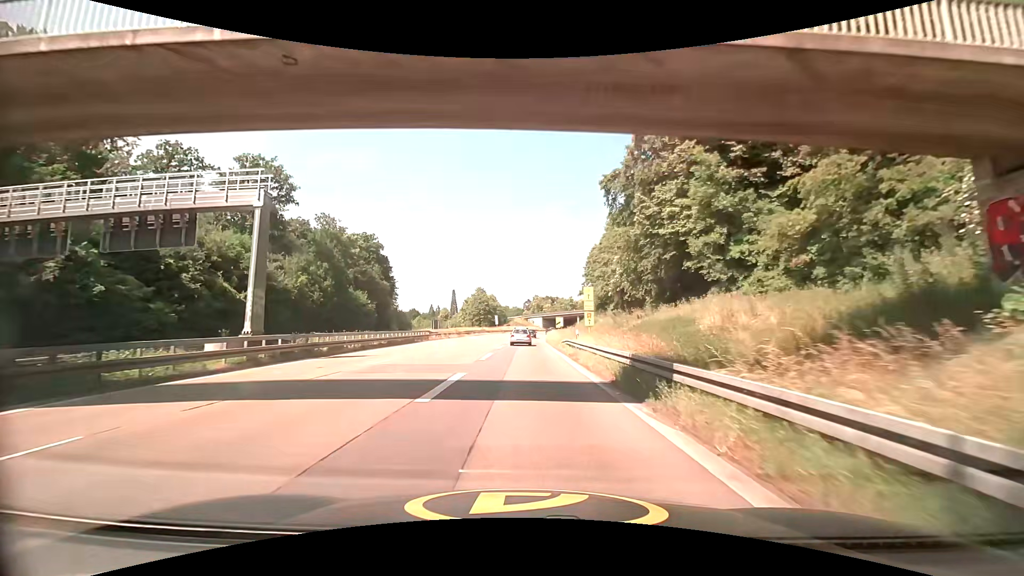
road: trunk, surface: asphalt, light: Day
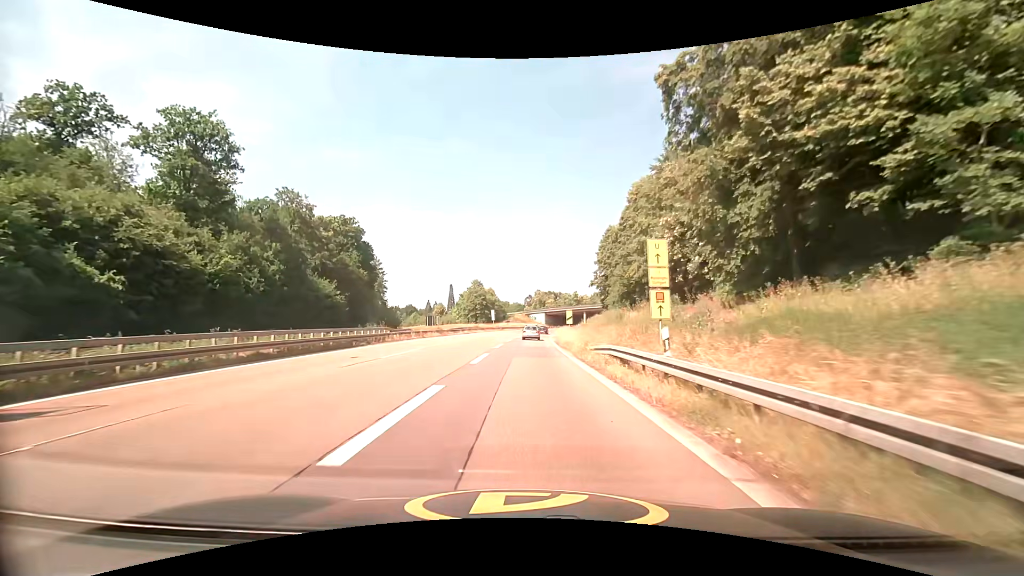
(-0.3, +16.9) m; 0°
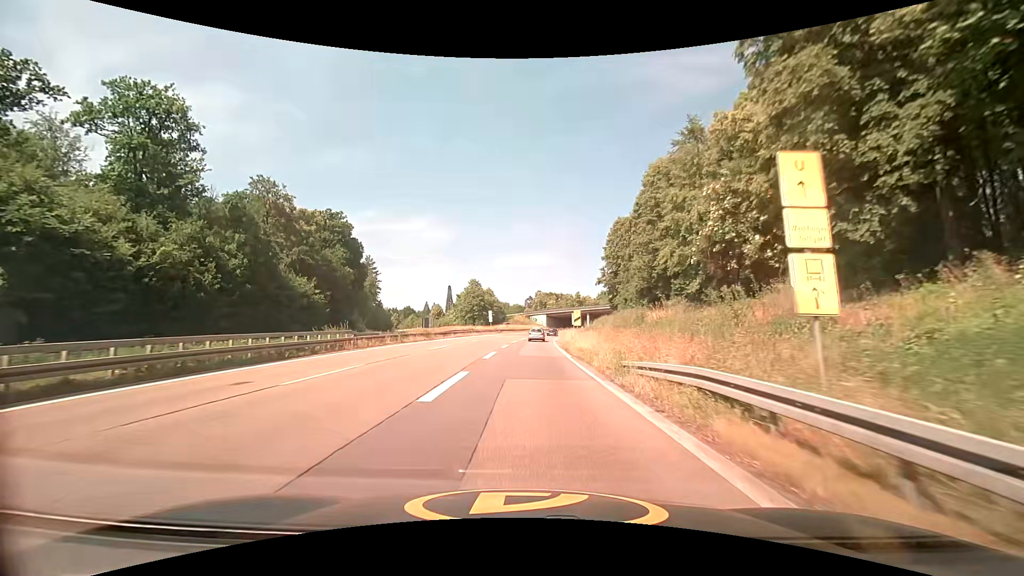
(-0.1, +8.3) m; -1°
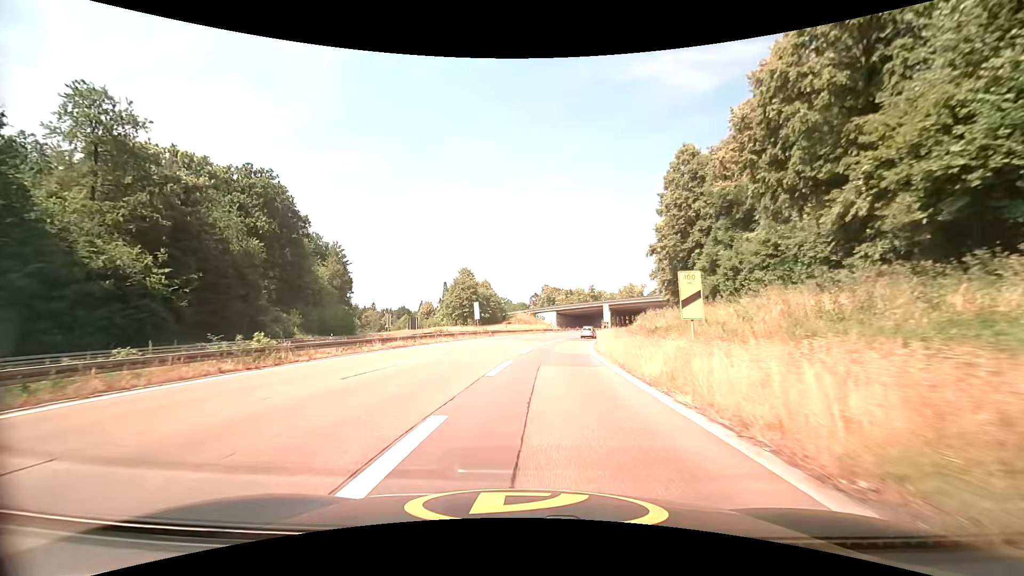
(0.0, +32.4) m; -1°
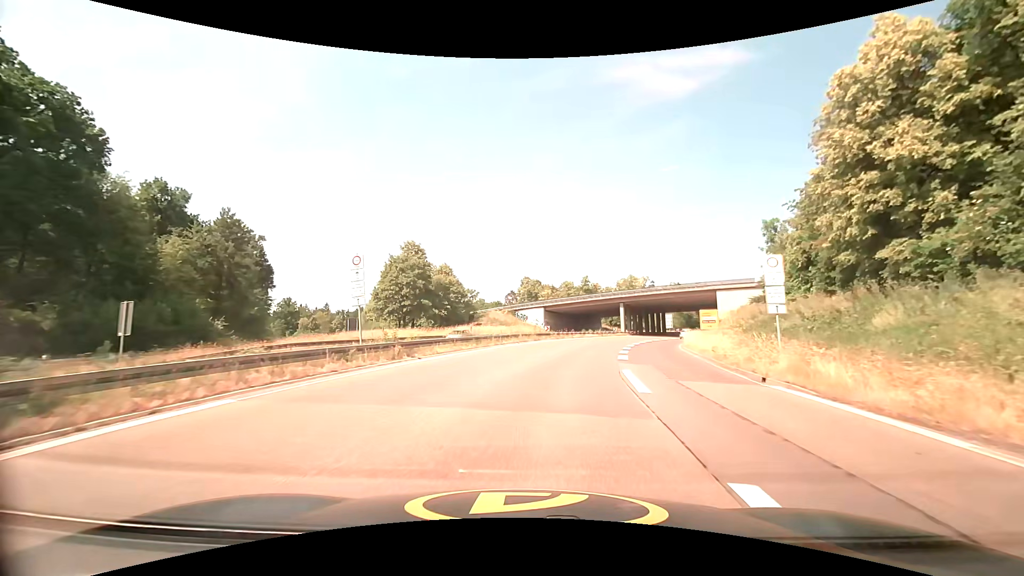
(-0.2, +40.5) m; +3°
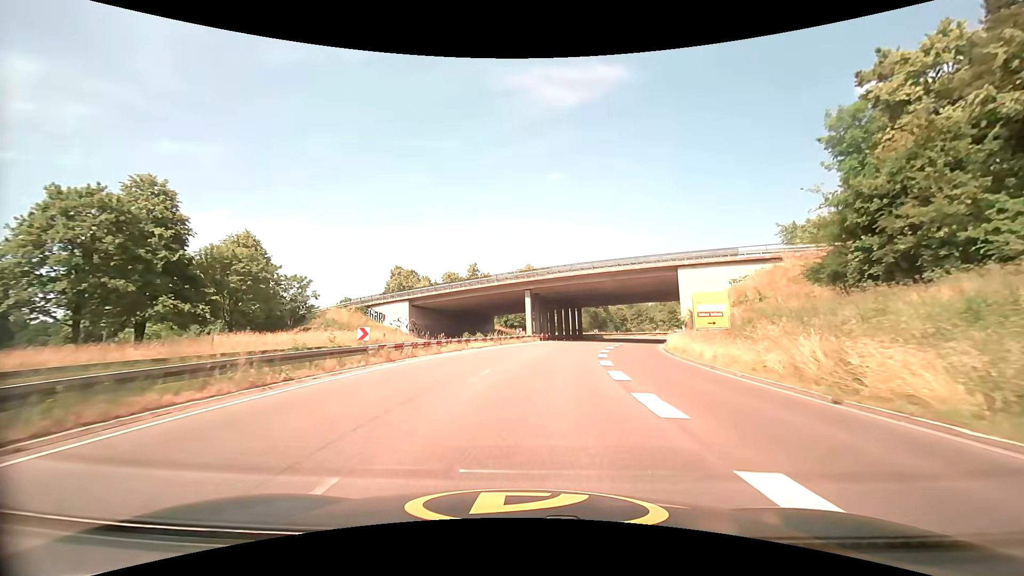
(+4.0, +33.9) m; +13°
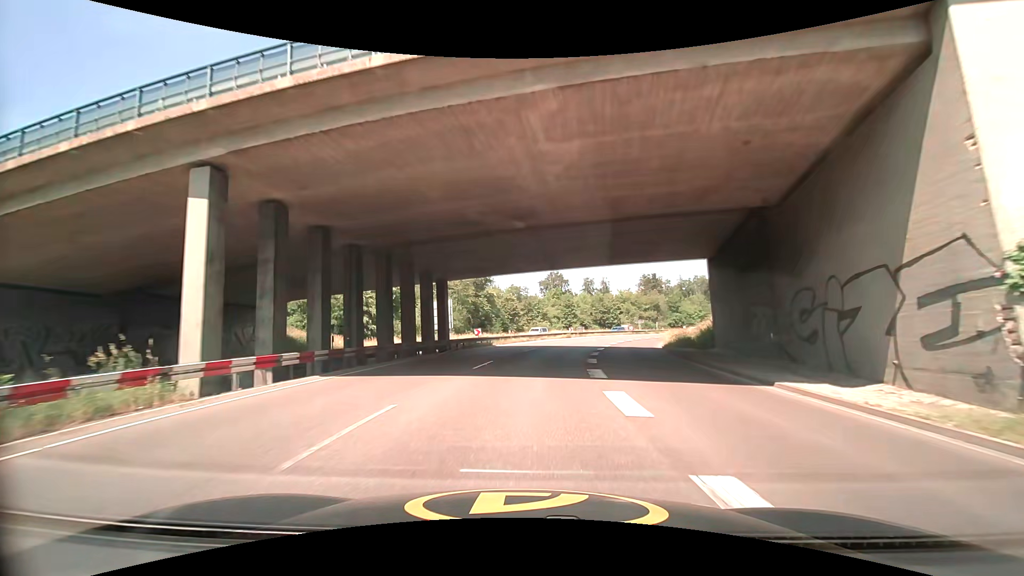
(+5.3, +42.8) m; +14°
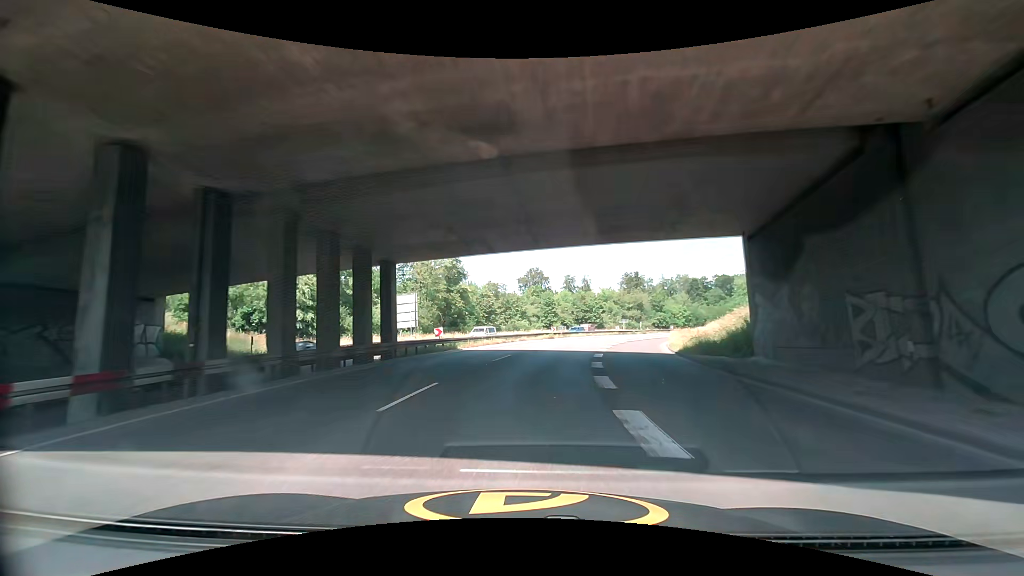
(+0.1, +8.6) m; +2°
(0, +10) (+1, +20) (+3, +30) (+5, +40) (+8, +49) (+11, +59) (+15, +68) (+19, +77) (+24, +86) (+29, +94) m
